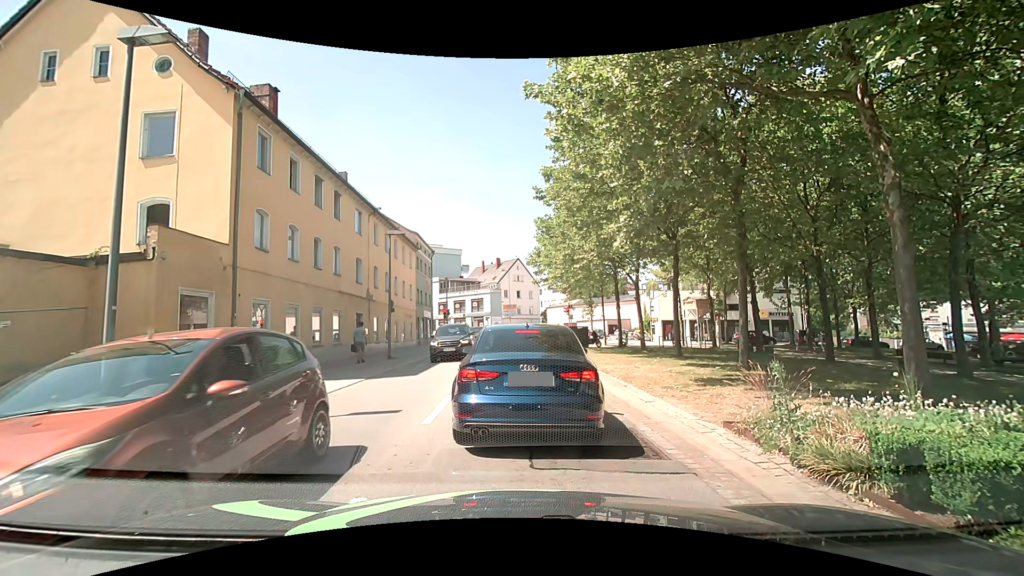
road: tertiary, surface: asphalt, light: Day
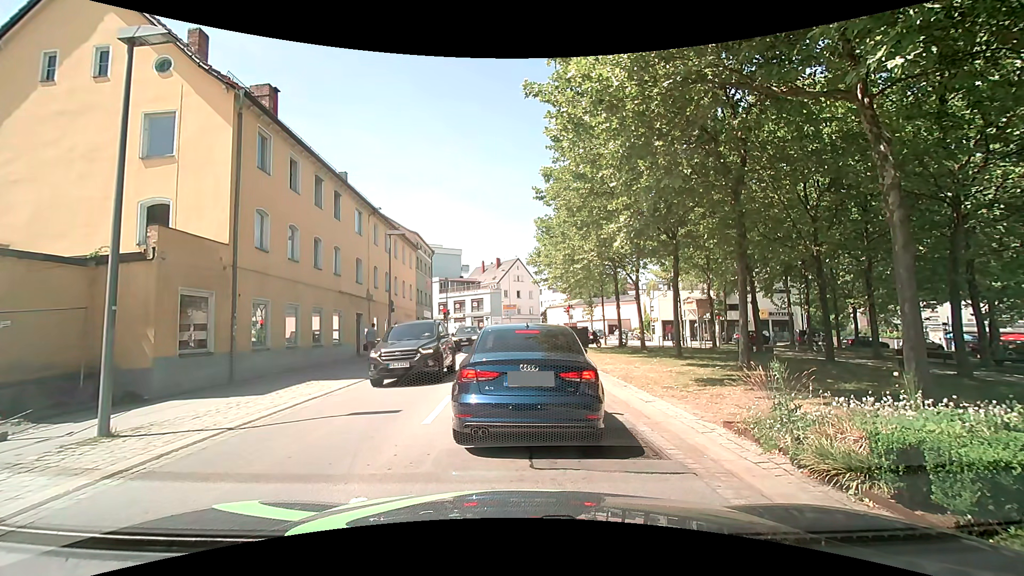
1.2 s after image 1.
(0.0, 0.0) m; 0°
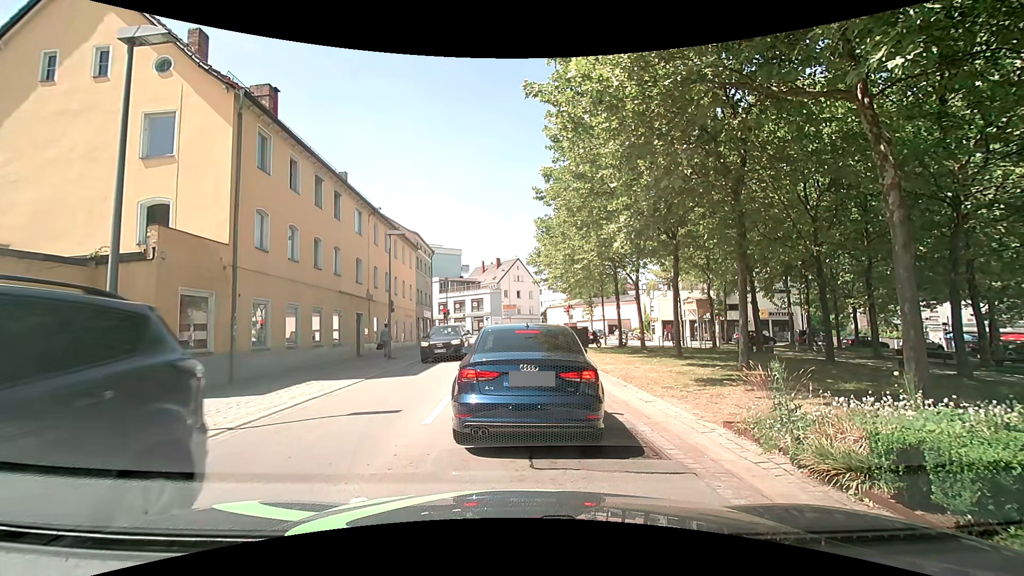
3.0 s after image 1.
(0.0, 0.0) m; 0°
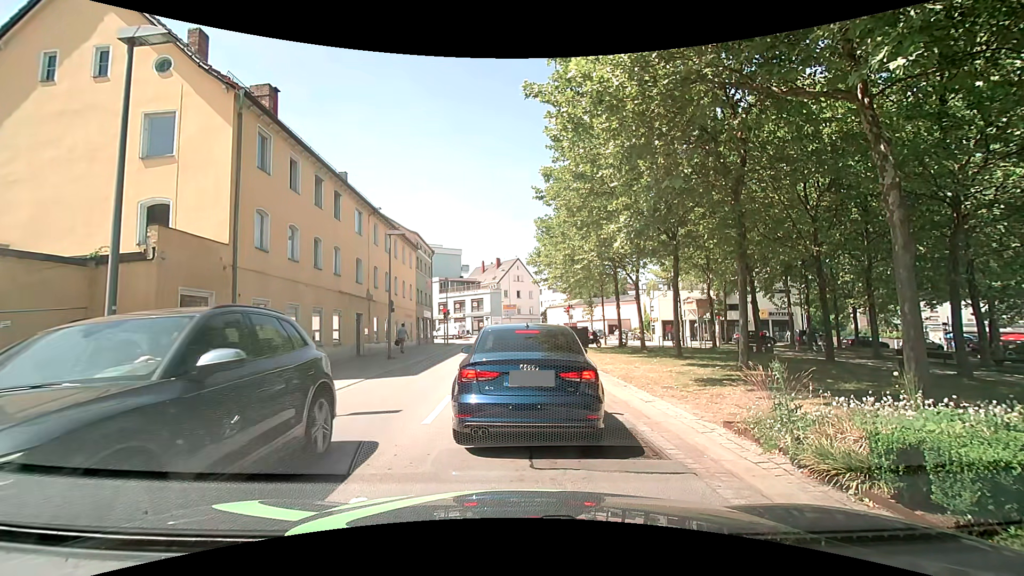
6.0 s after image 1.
(0.0, 0.0) m; 0°
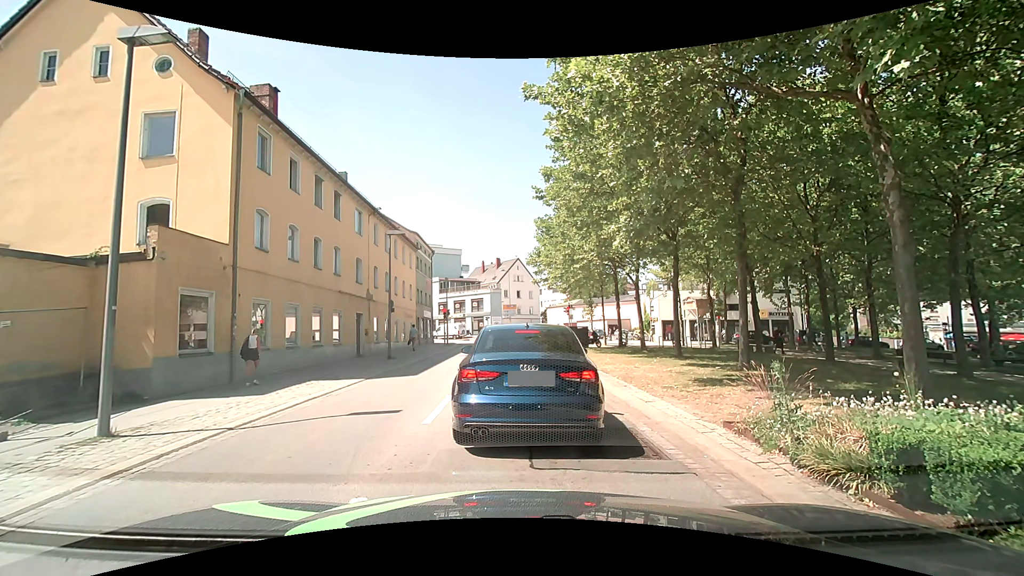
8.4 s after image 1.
(0.0, 0.0) m; 0°
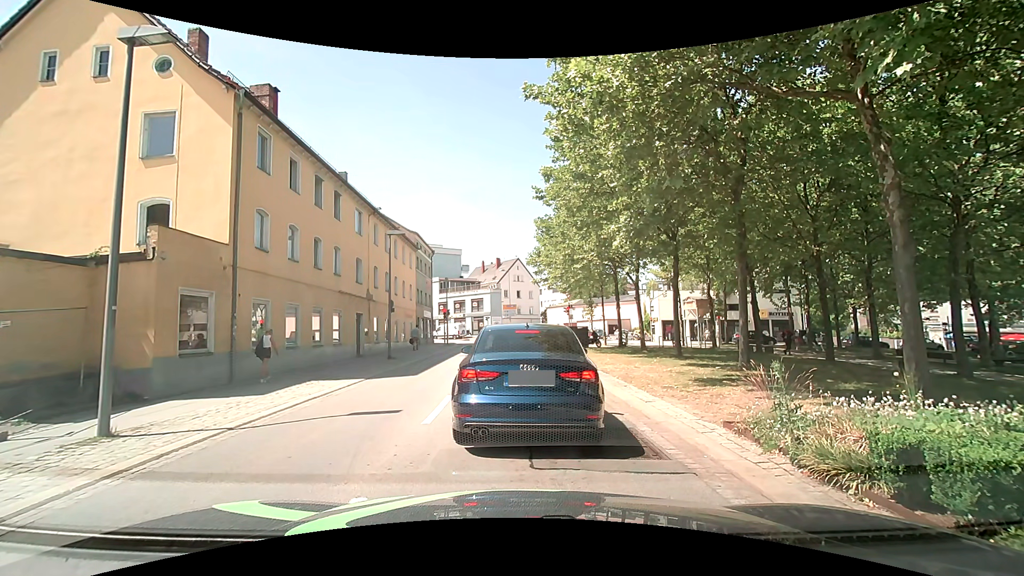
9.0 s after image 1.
(0.0, 0.0) m; 0°
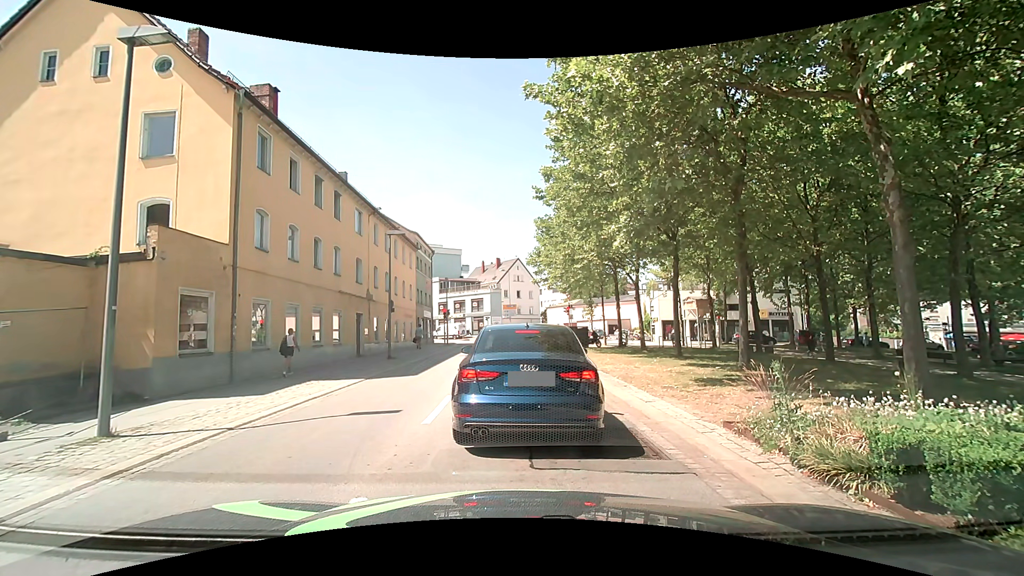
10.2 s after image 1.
(0.0, 0.0) m; 0°
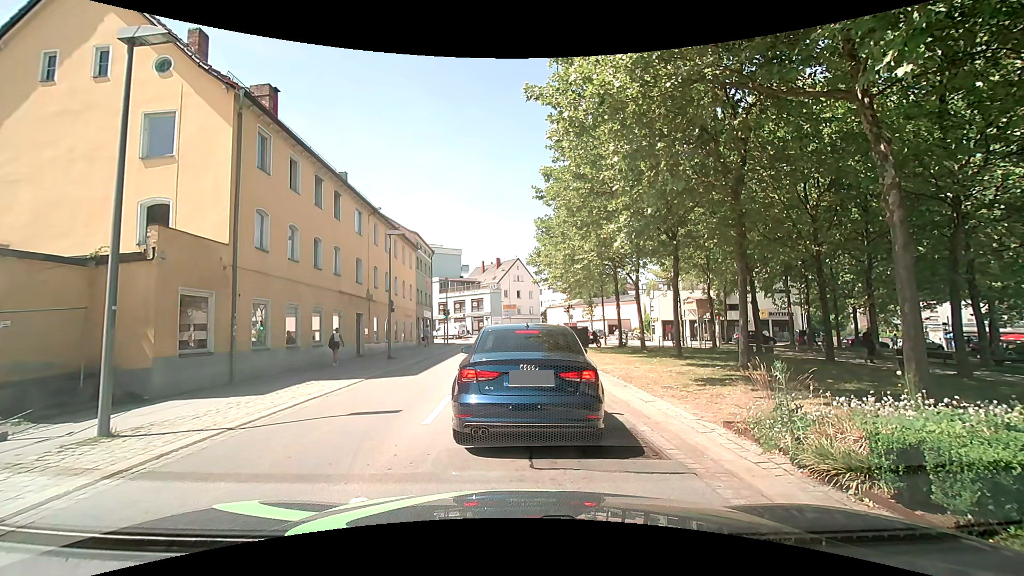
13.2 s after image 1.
(0.0, 0.0) m; 0°
